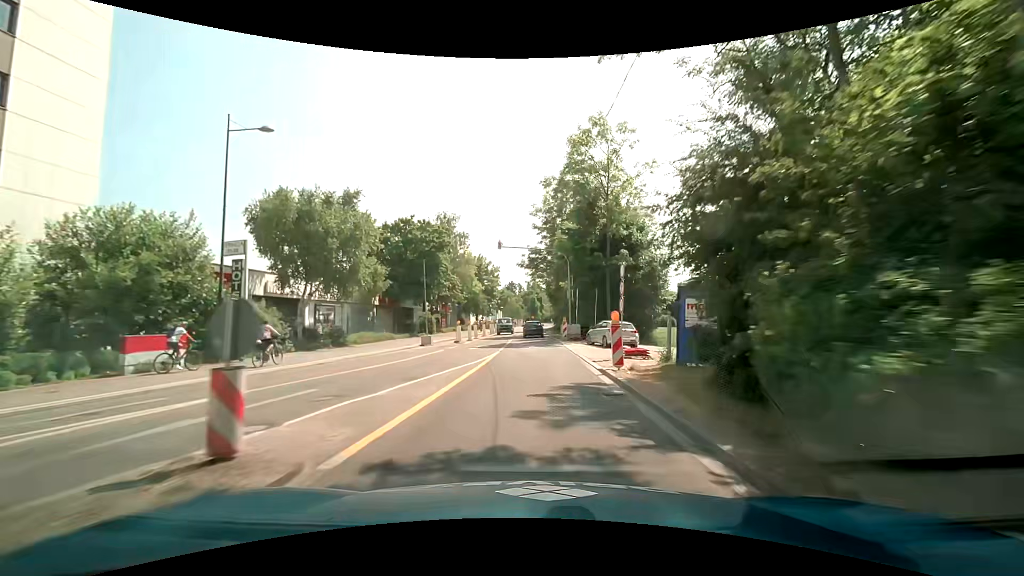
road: secondary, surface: asphalt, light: Day
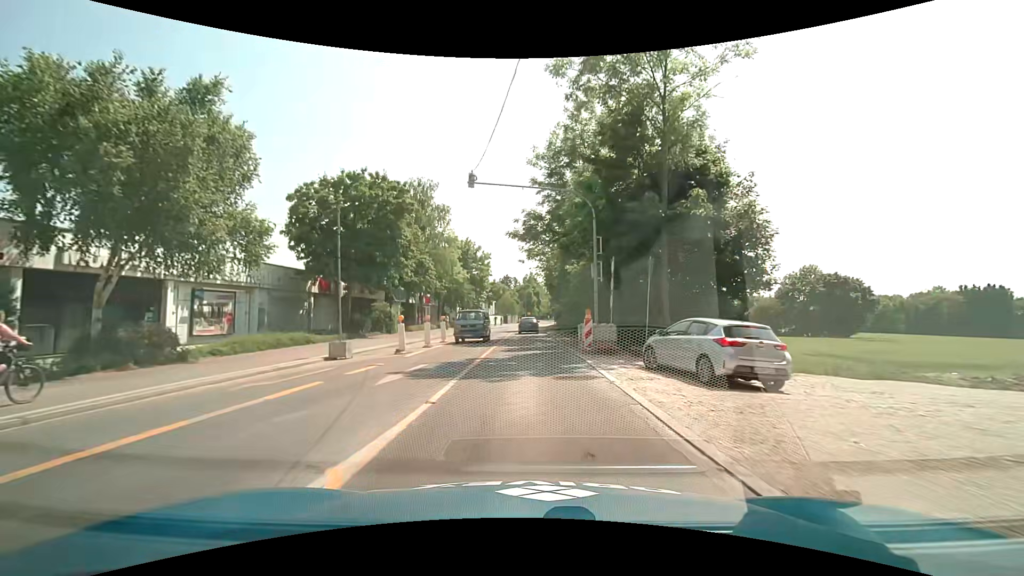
(+0.2, +15.6) m; +1°
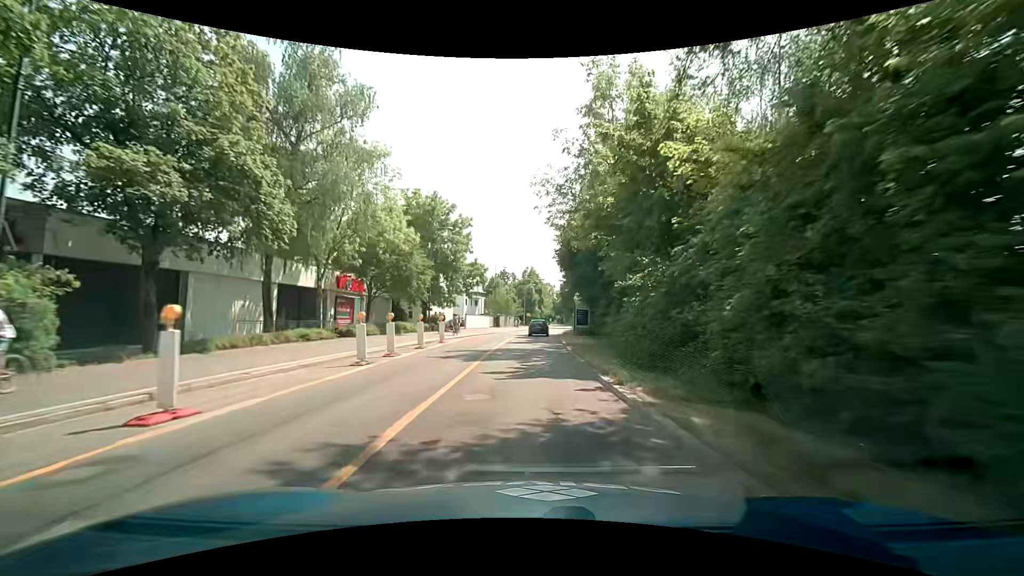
(+0.1, +32.0) m; 0°
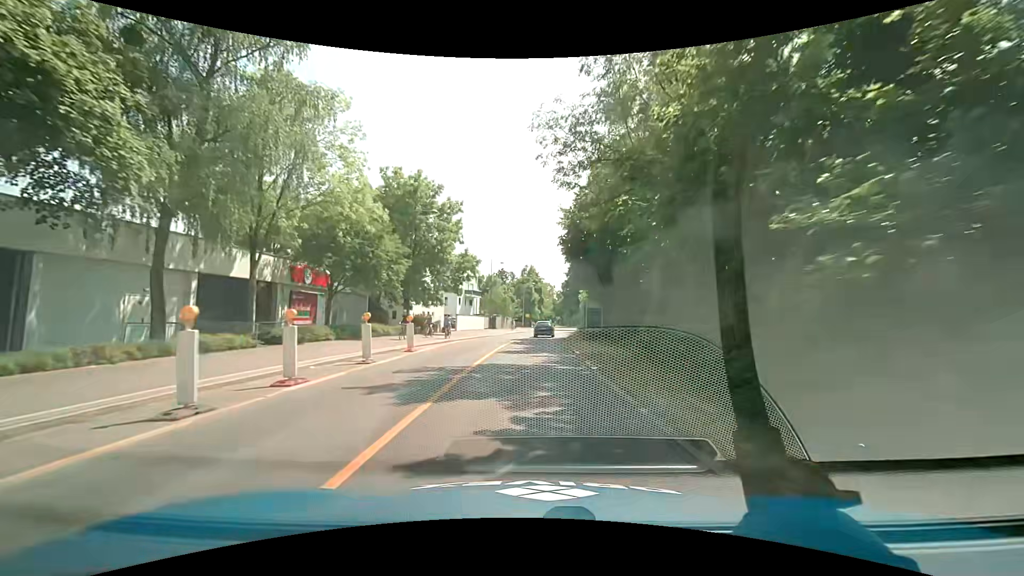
(+0.1, +8.0) m; 0°
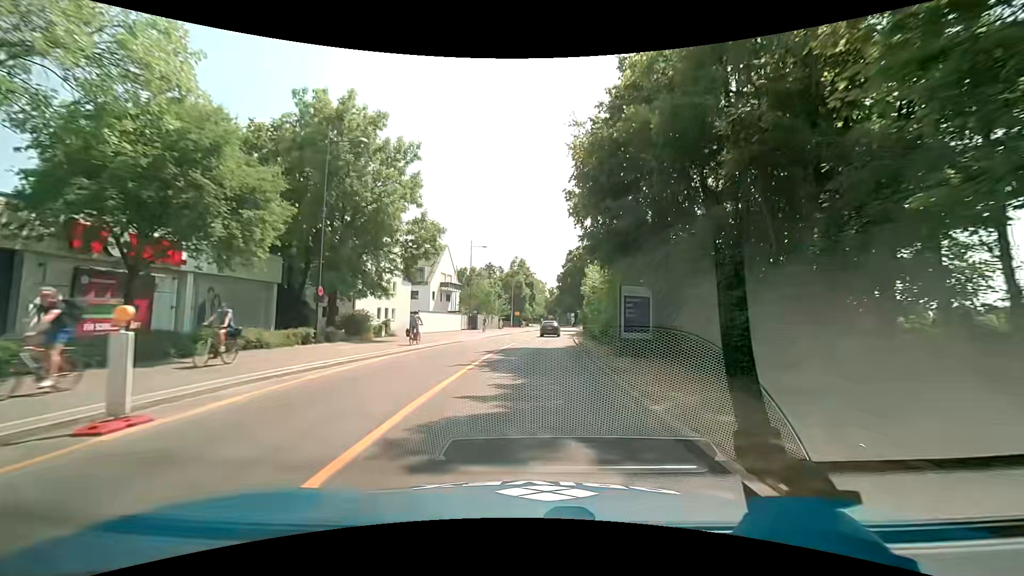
(+0.3, +15.8) m; +2°
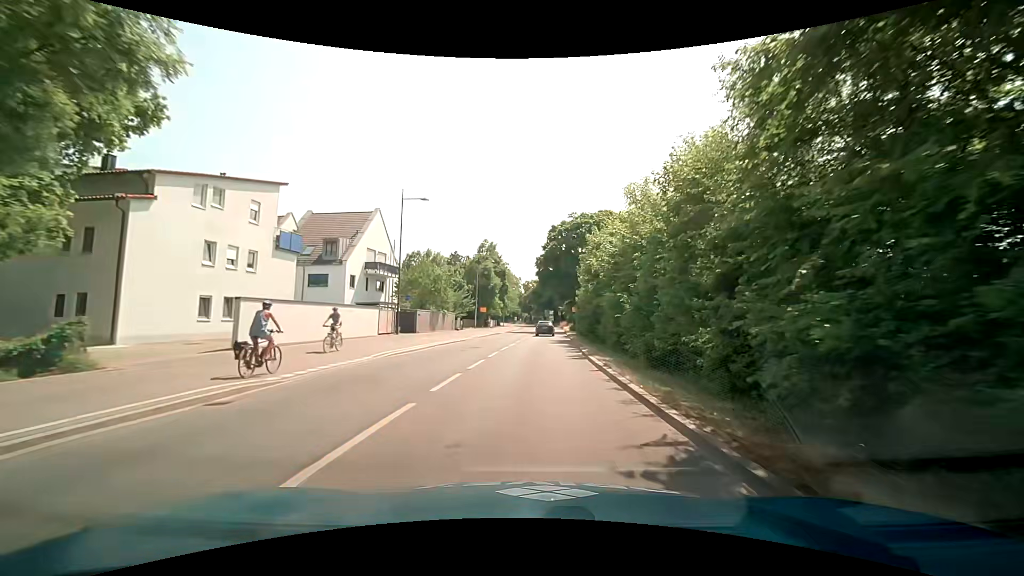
(+0.5, +23.1) m; +3°
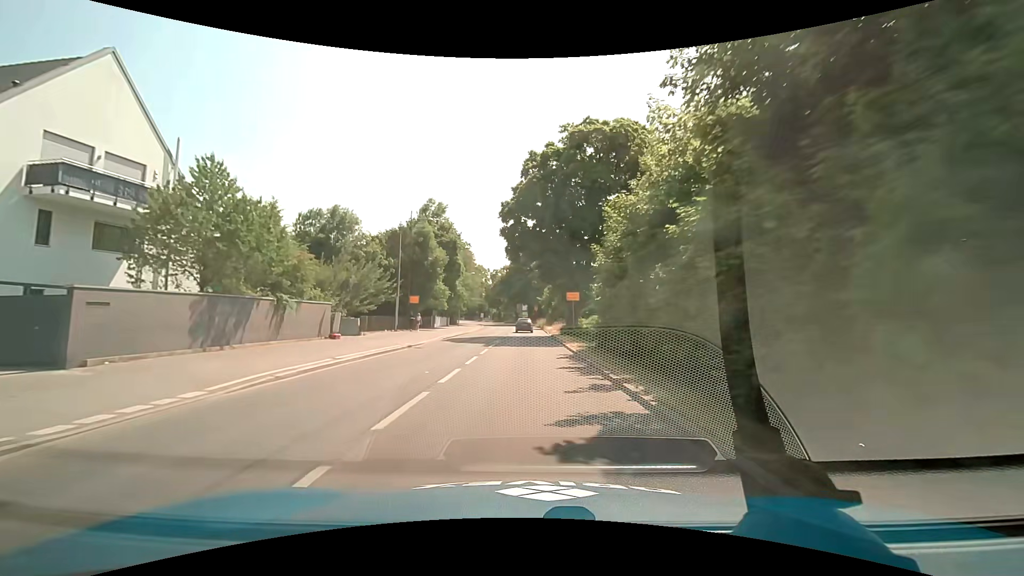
(+1.0, +30.3) m; +4°
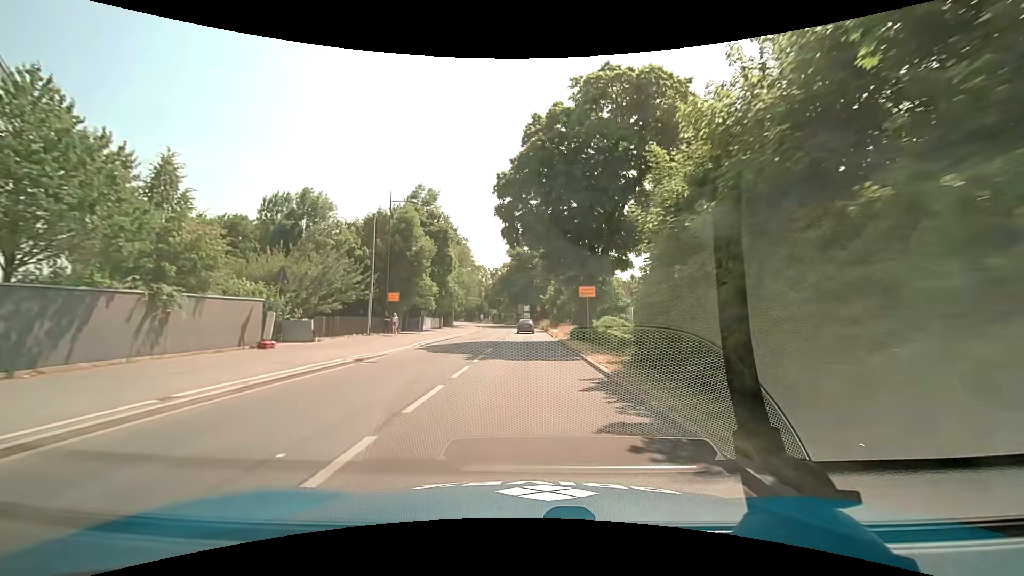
(0.0, +7.6) m; 0°
(0, +10) (0, +20) (0, +30) (0, +40) (0, +50) (0, +60) (0, +70) (-1, +80) (-2, +90) (-4, +100) m
